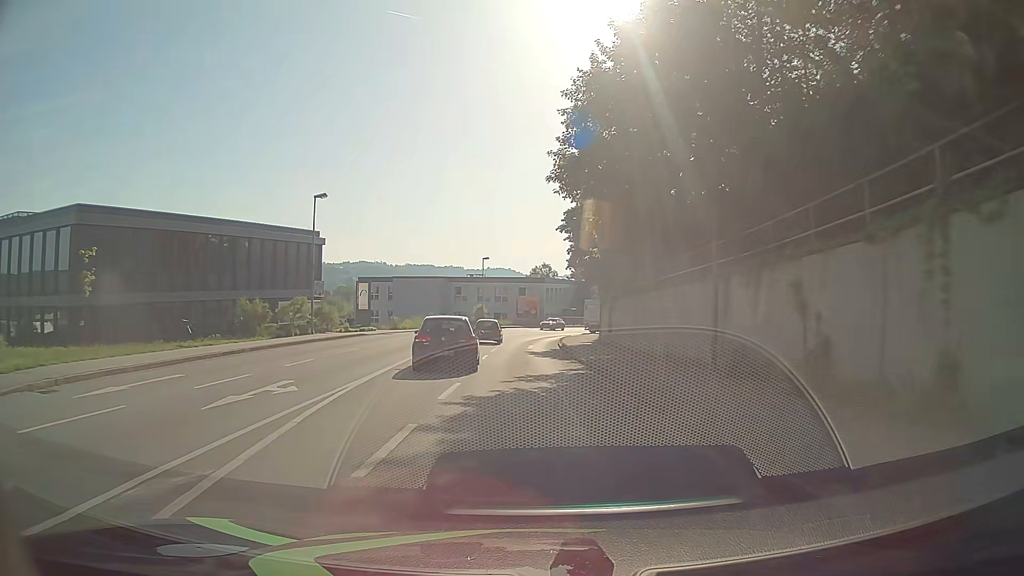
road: tertiary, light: Day
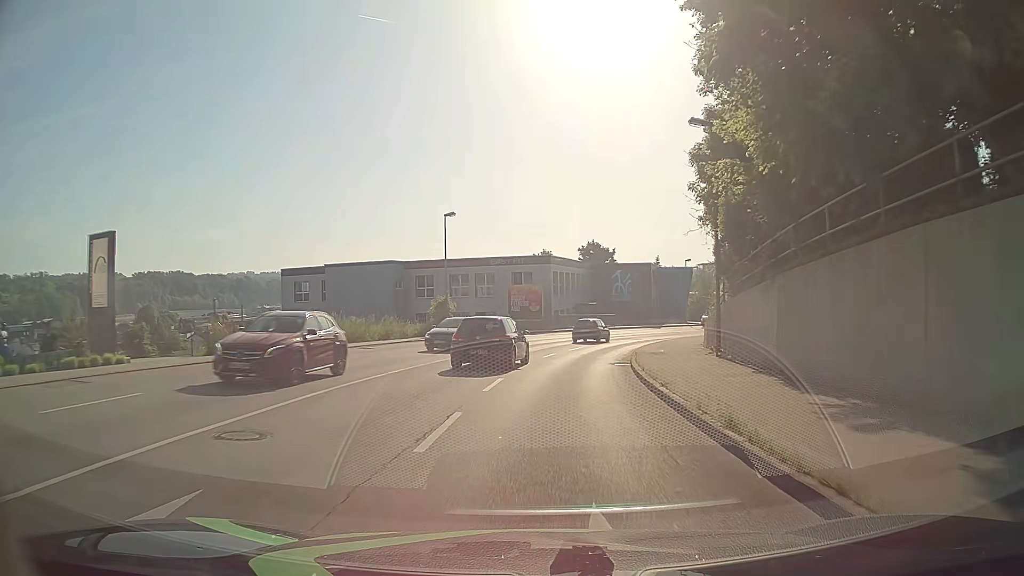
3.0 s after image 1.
(-0.6, +34.7) m; 0°
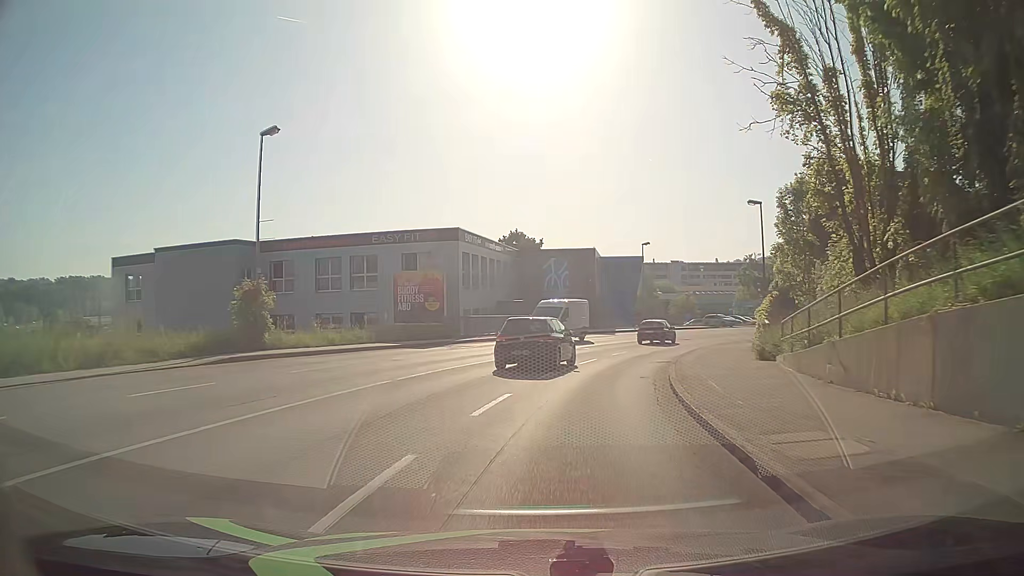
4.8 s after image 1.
(+1.1, +20.9) m; +7°
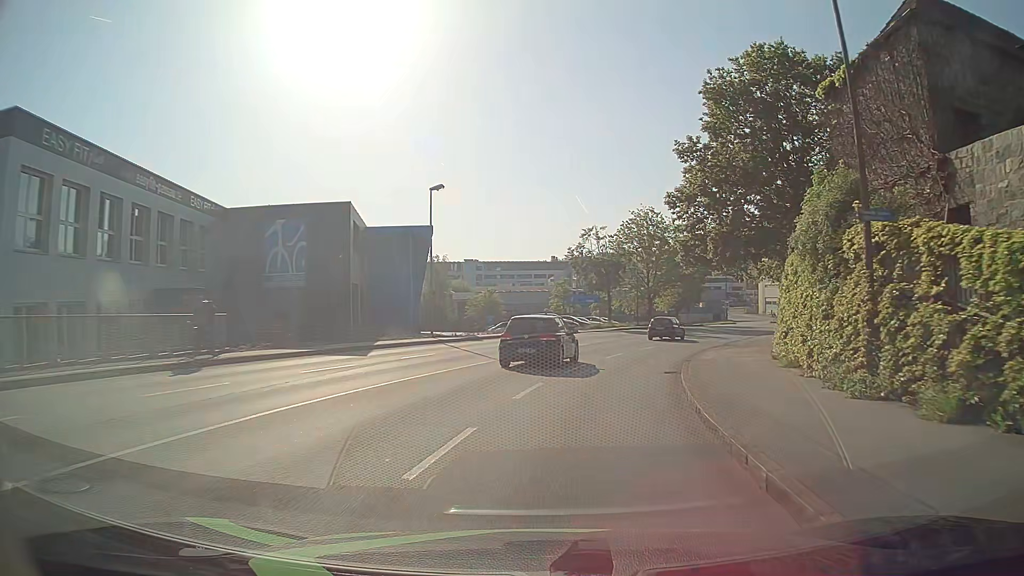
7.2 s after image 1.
(+4.2, +27.3) m; +19°
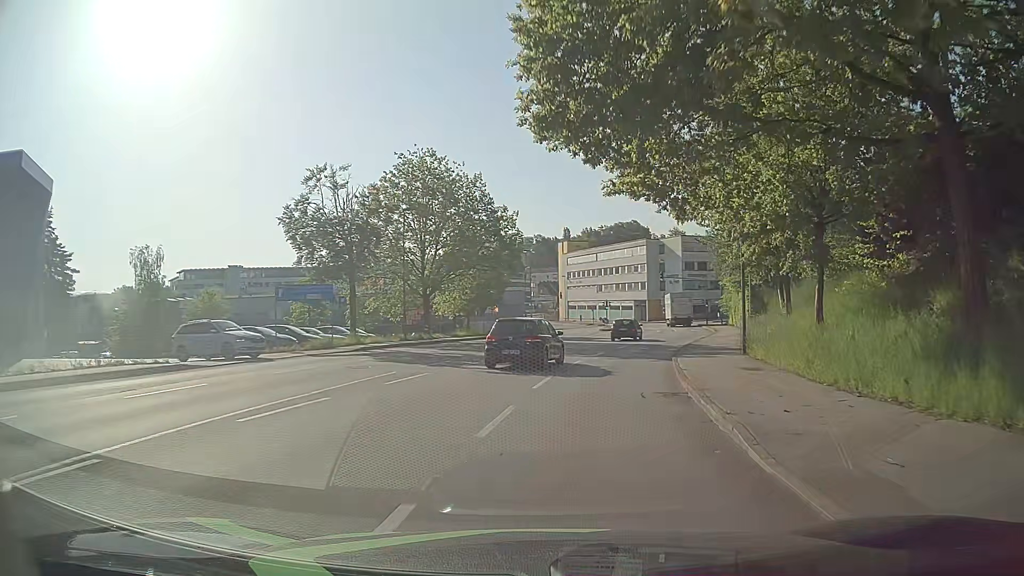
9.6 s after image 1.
(+4.0, +27.1) m; +18°
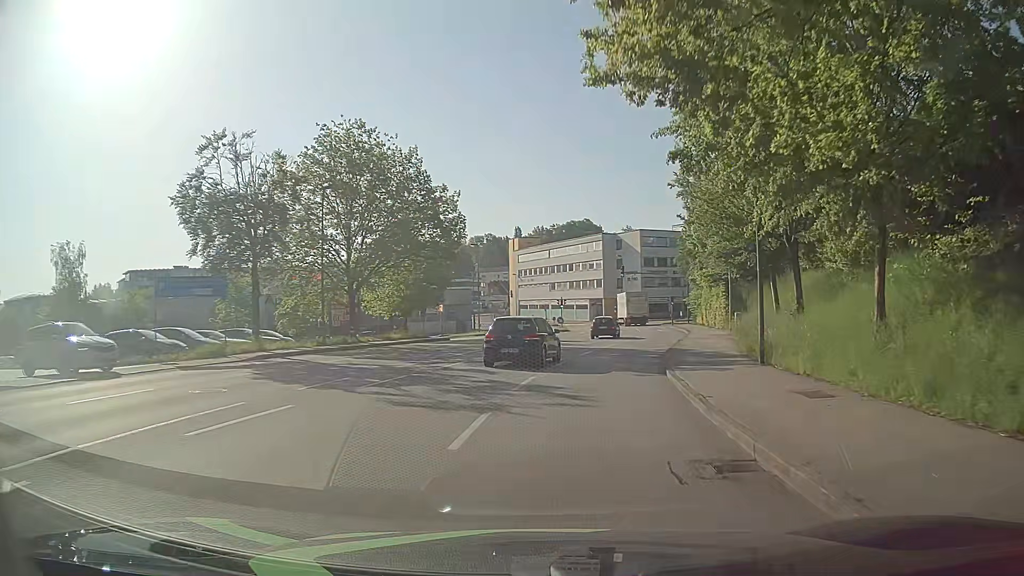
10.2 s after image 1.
(+0.2, +6.8) m; +4°
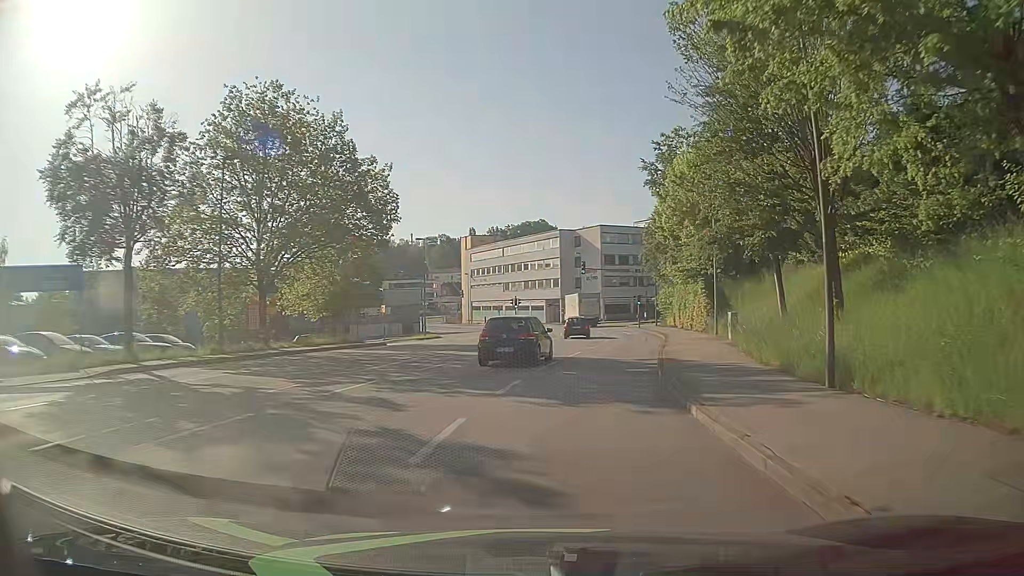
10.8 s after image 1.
(+0.3, +6.9) m; +4°
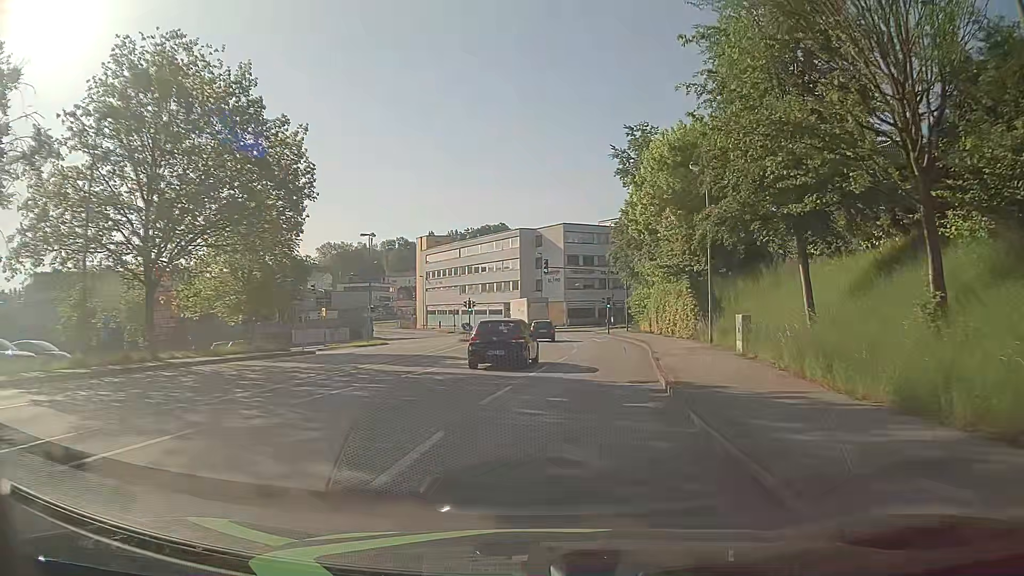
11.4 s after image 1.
(+0.2, +6.9) m; +3°
(0, +10) (+2, +20) (+3, +30) (+4, +40) (+4, +50) (+3, +60) (+2, +70) (0, +80) (-3, +89) (-7, +98) m
